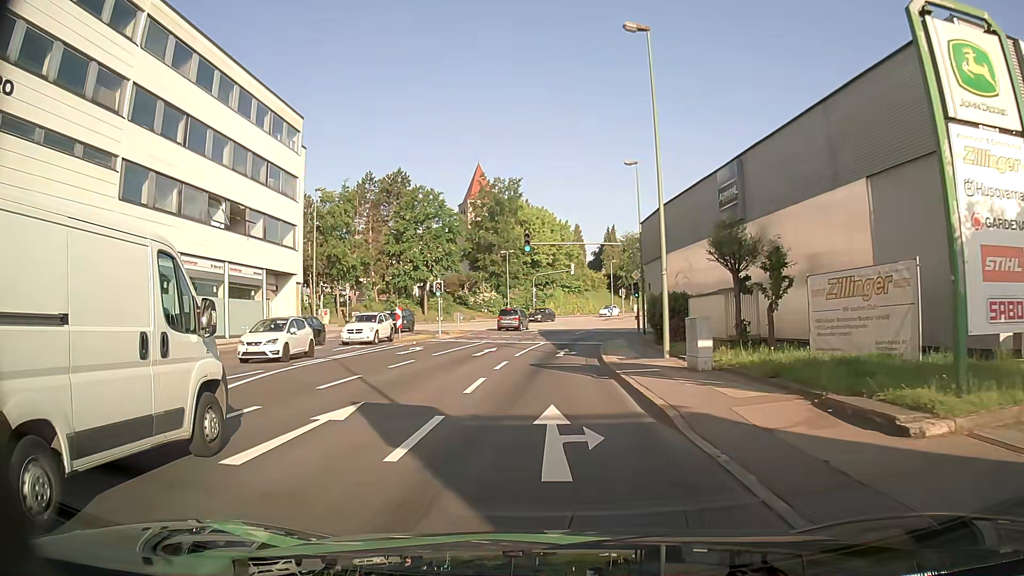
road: tertiary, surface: asphalt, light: Day
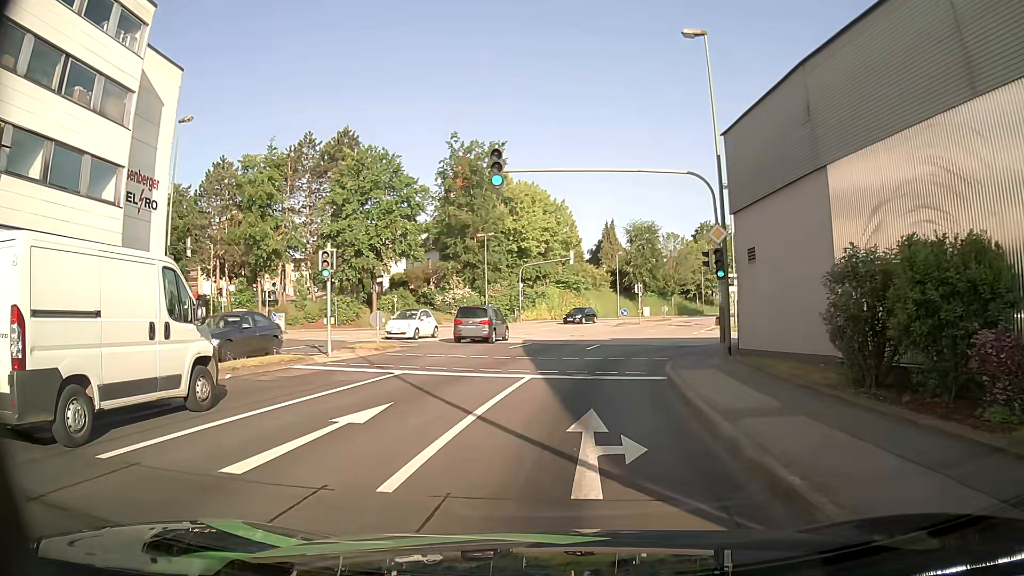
(-0.2, +19.3) m; 0°
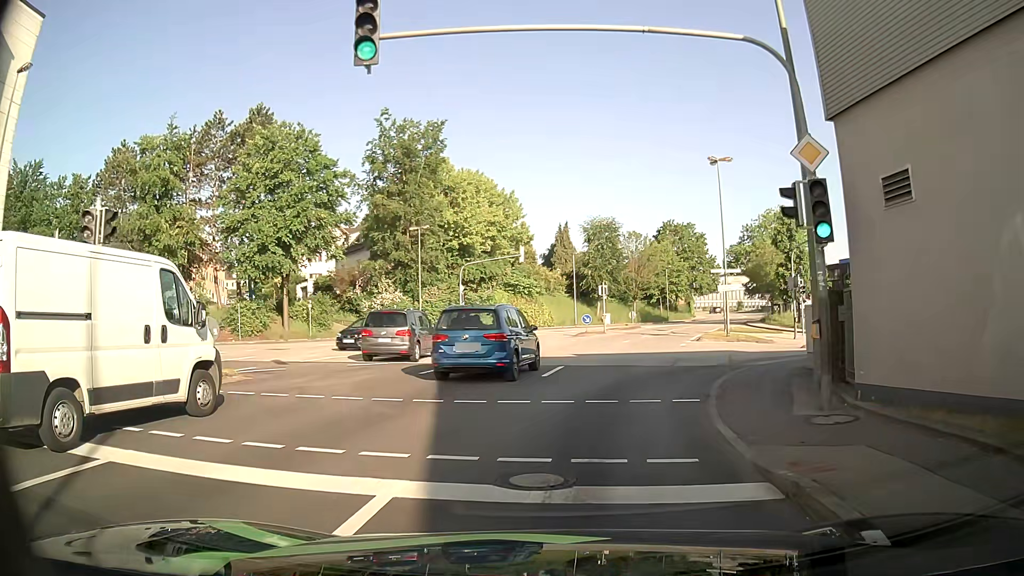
(+0.3, +9.8) m; +3°
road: tertiary_link
